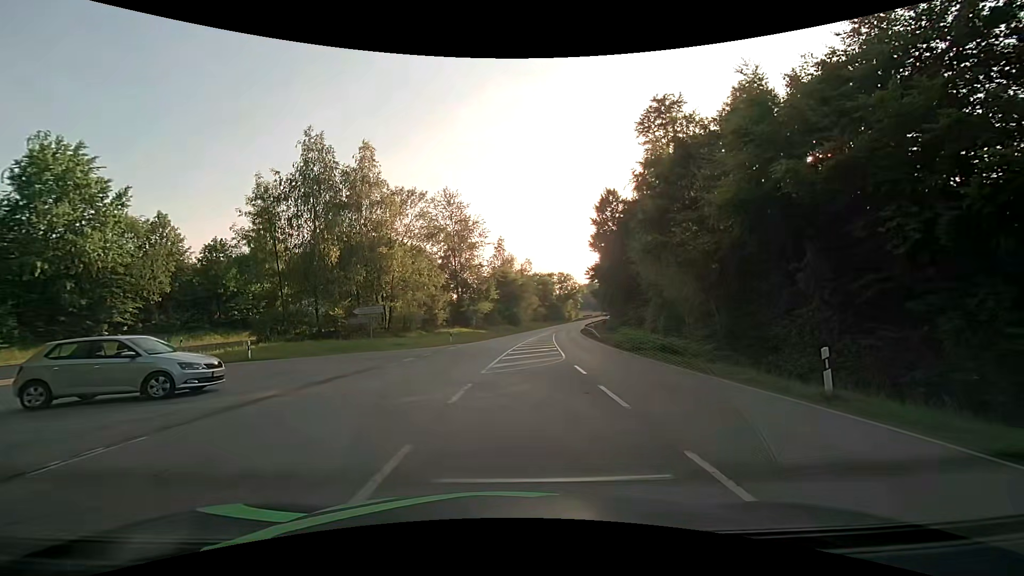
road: secondary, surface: asphalt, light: Day
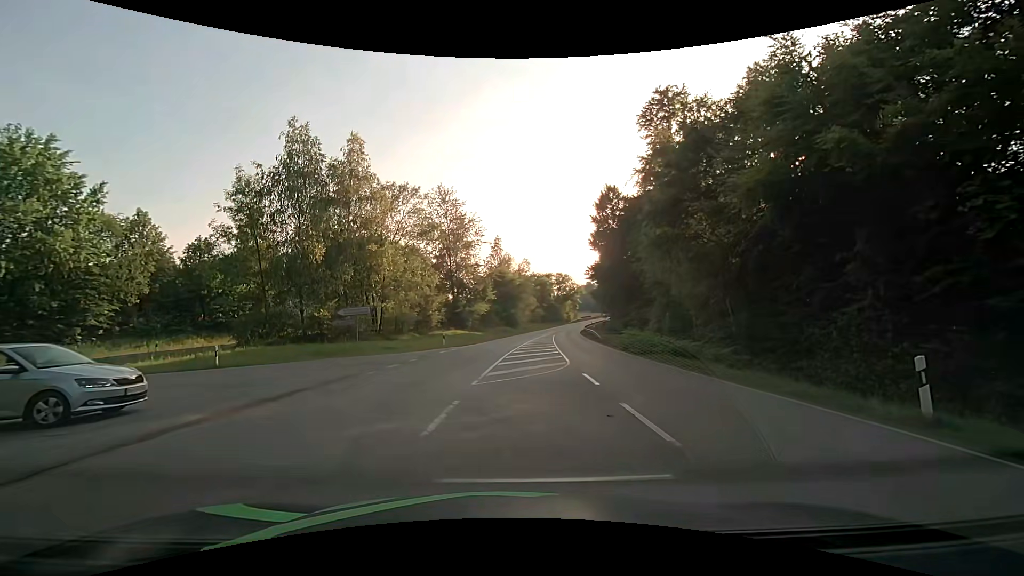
(0.0, +2.5) m; -1°
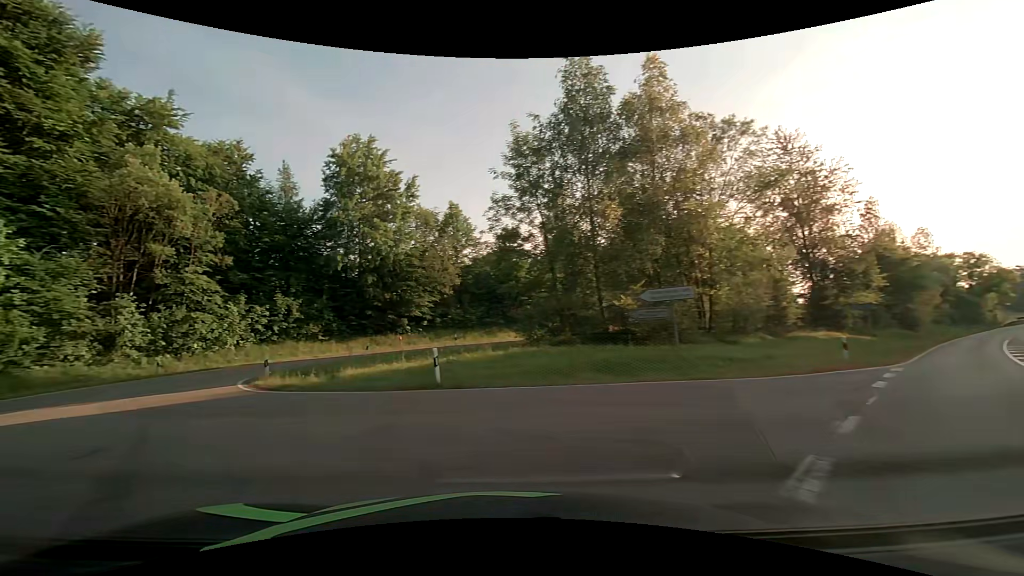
(-2.1, +13.6) m; -32°
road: tertiary
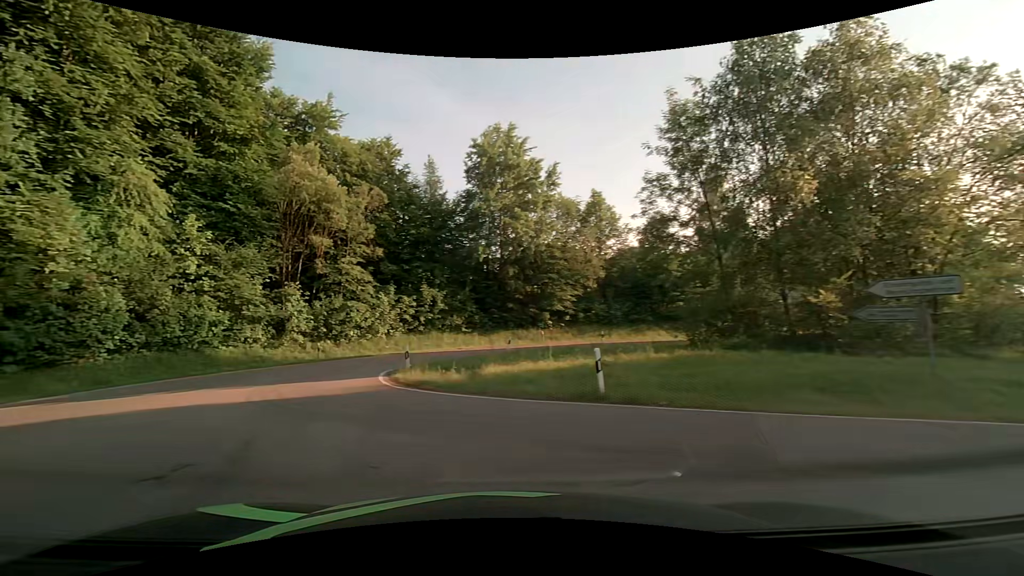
(-0.5, +3.1) m; -16°
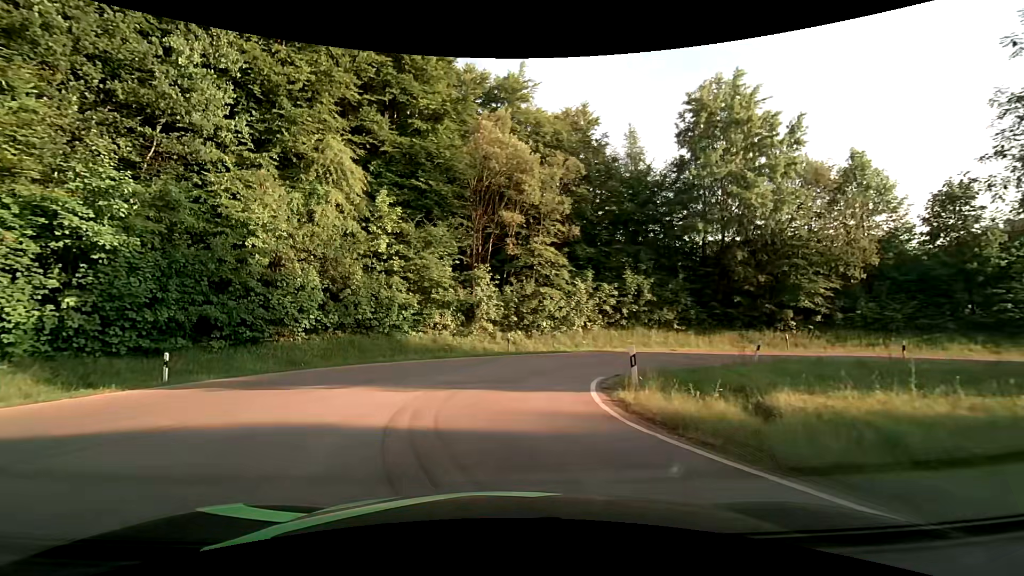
(-1.5, +6.4) m; -22°
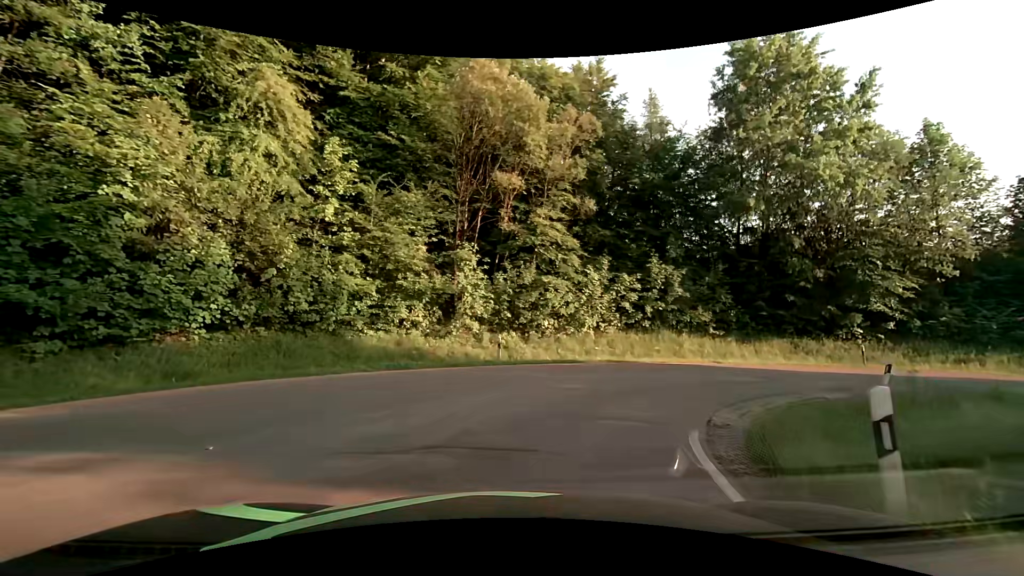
(-0.2, +7.5) m; -1°
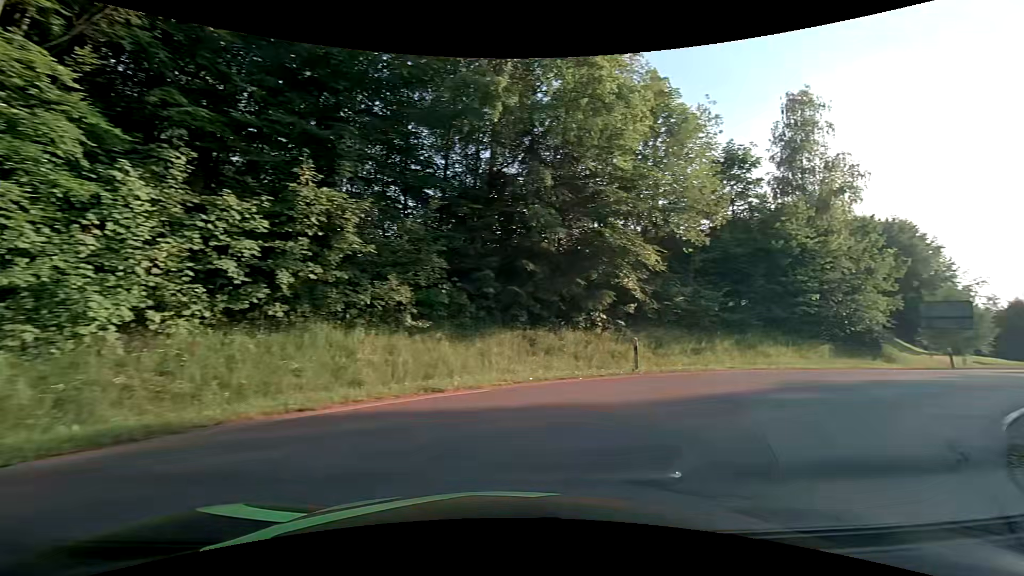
(+3.3, +13.9) m; +36°
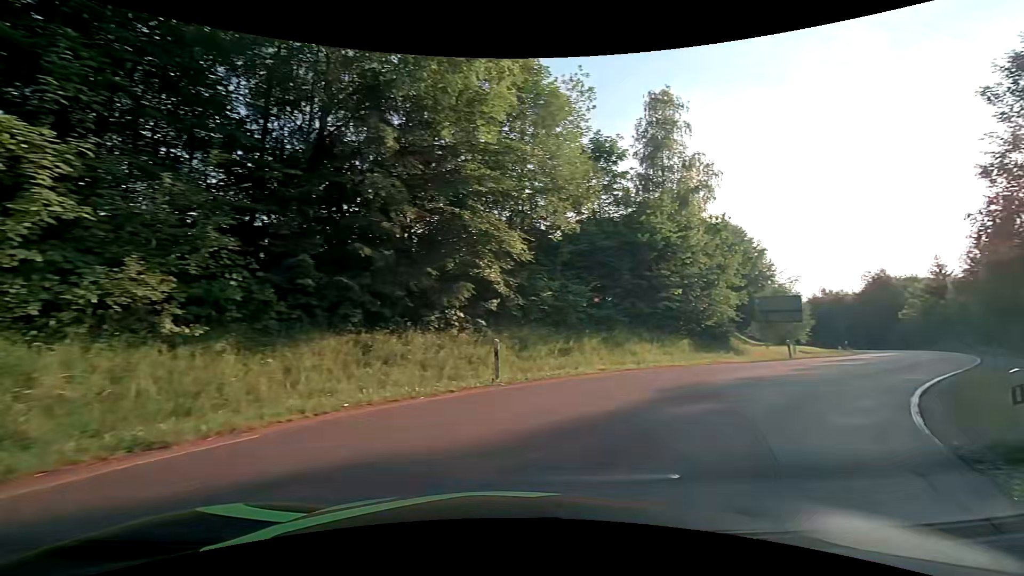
(+0.5, +3.4) m; +16°
(+3, +9) (+10, +17) (+17, +23) (+25, +30) (+32, +37) (+39, +44) (+44, +52) (+49, +61) (+54, +70) (+57, +79) m
